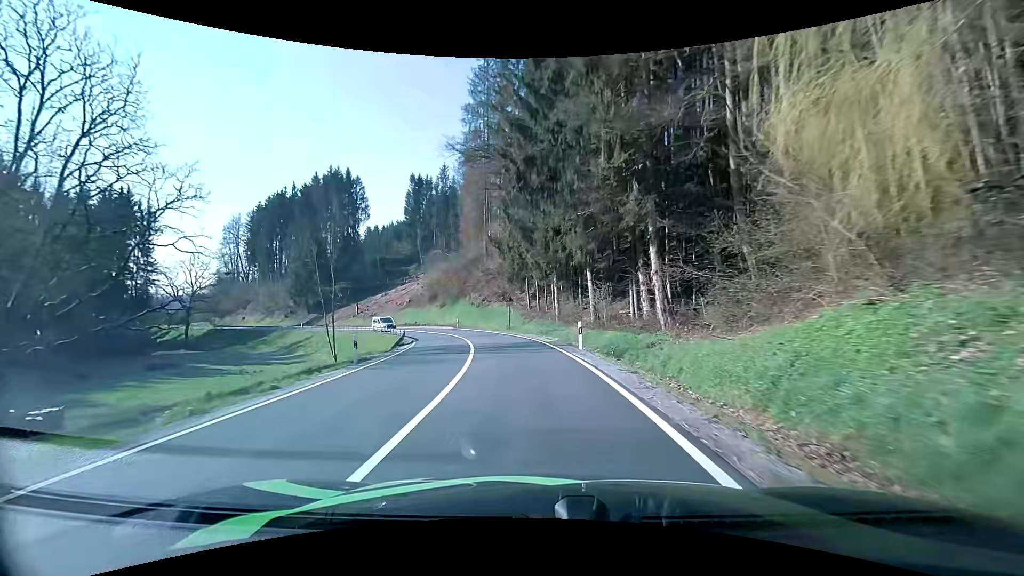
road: secondary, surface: asphalt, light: Day
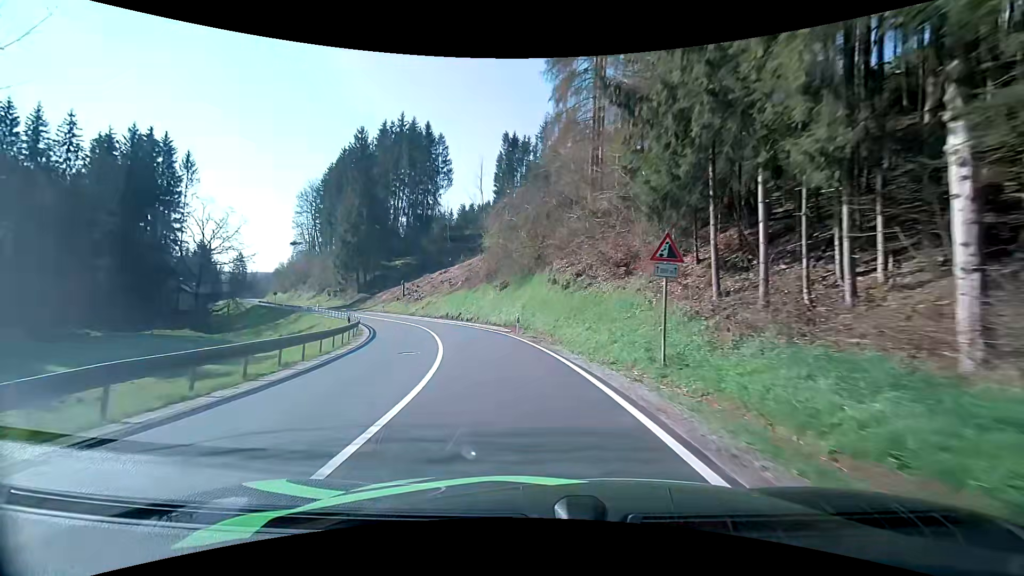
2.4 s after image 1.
(-2.3, +32.4) m; -11°
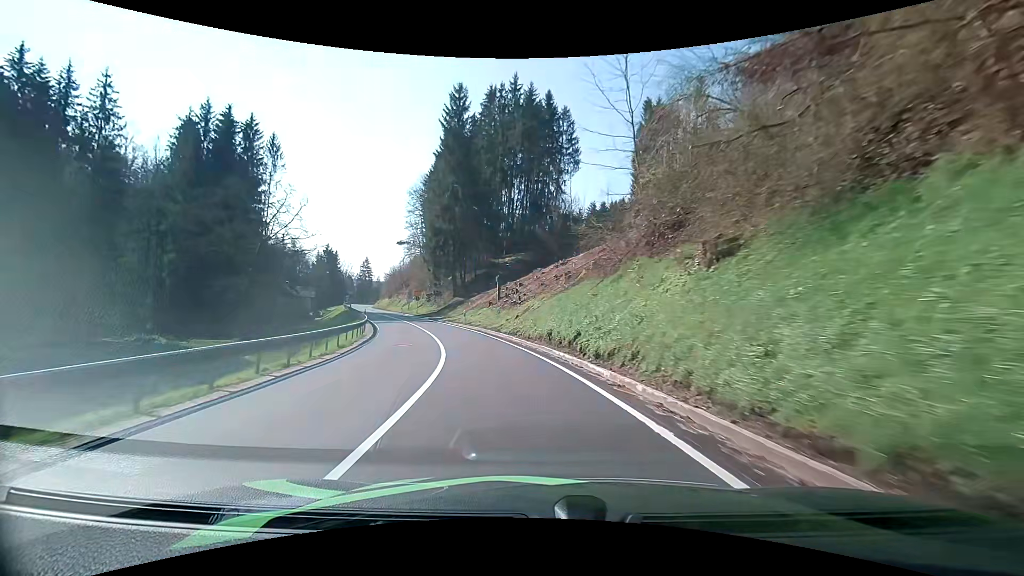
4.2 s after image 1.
(-3.1, +25.0) m; -15°
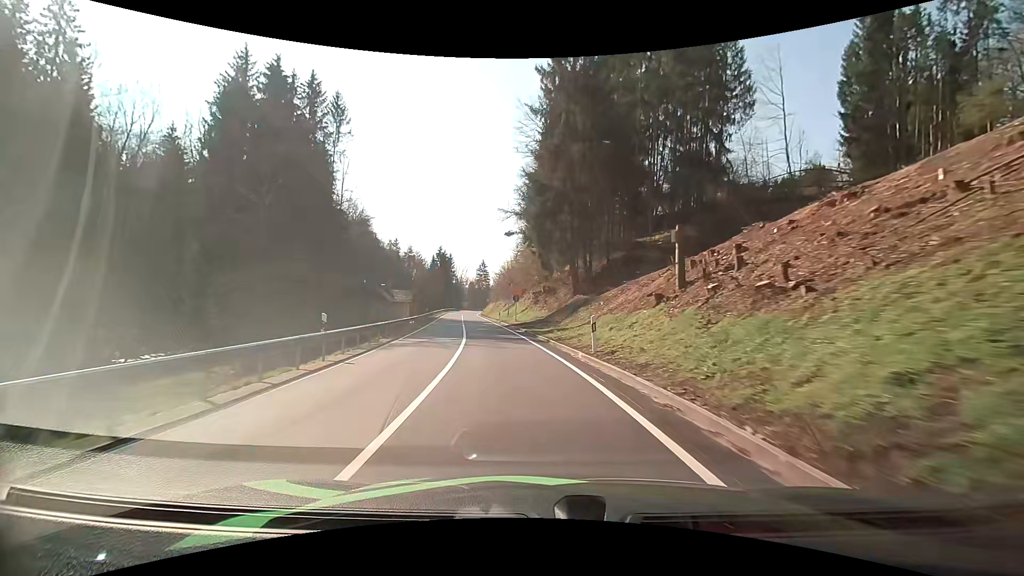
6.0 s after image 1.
(-3.6, +26.2) m; -14°
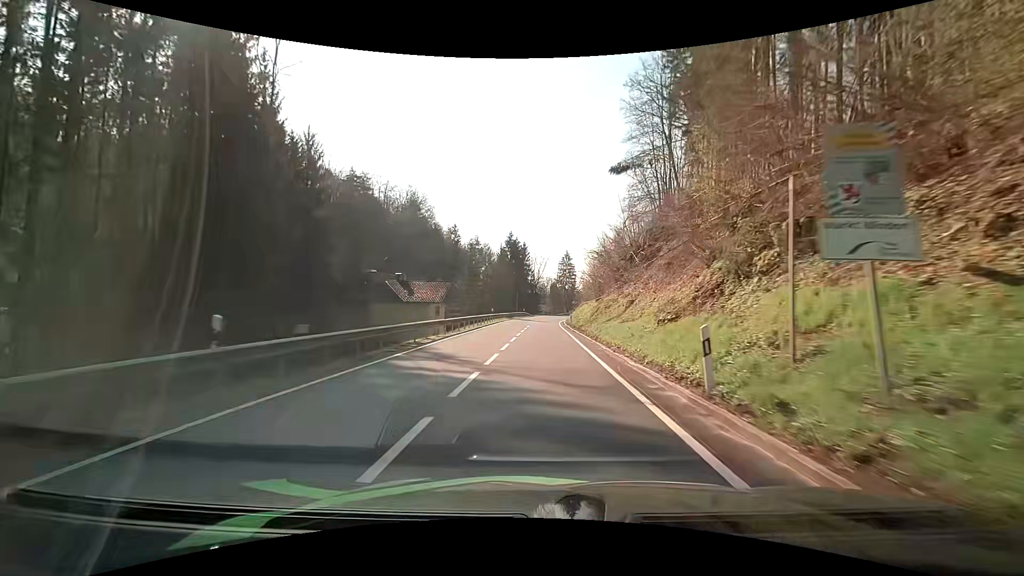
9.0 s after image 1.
(-5.9, +45.3) m; -10°
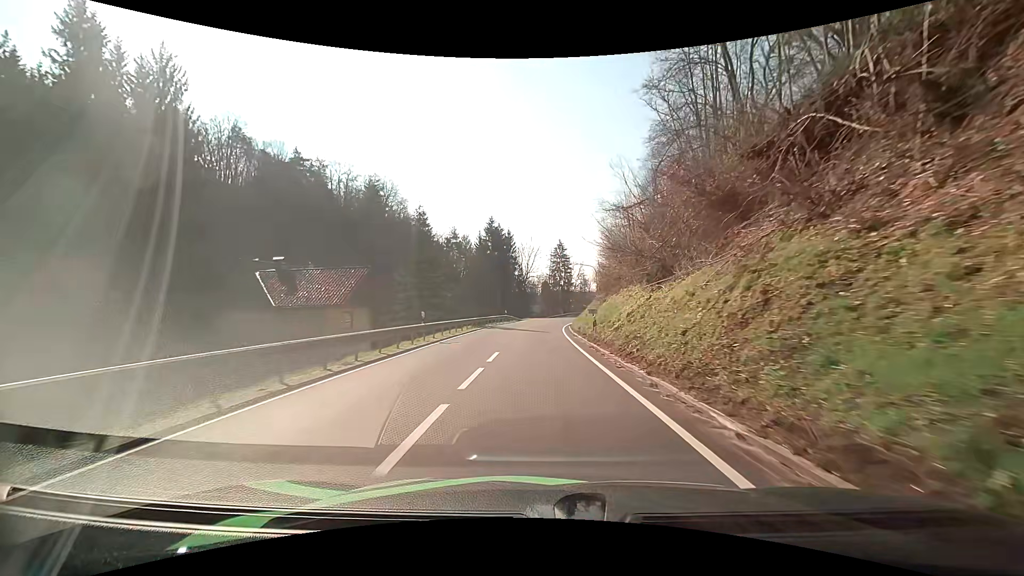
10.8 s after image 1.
(0.0, +26.1) m; +1°
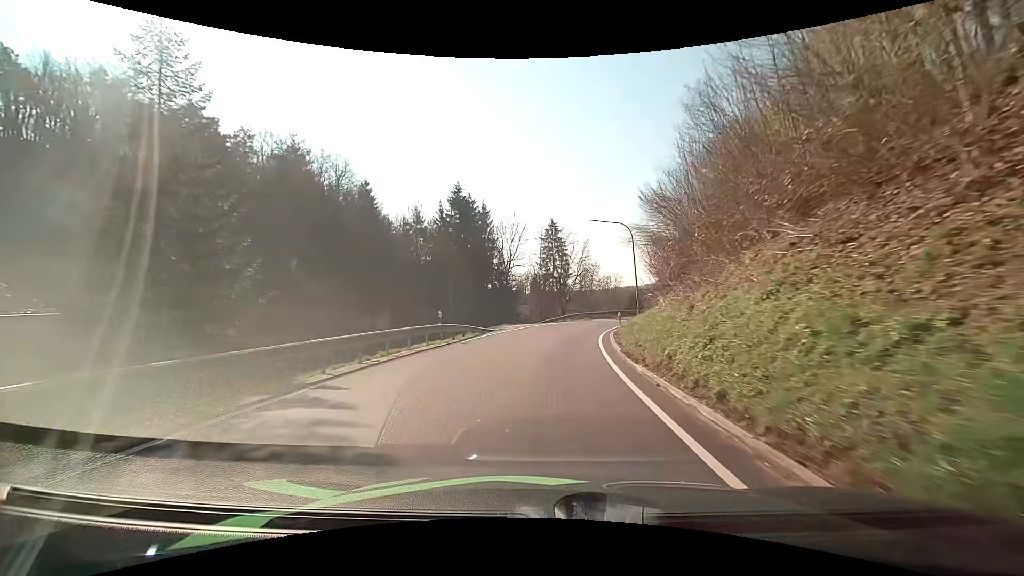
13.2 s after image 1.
(0.0, +32.5) m; +1°
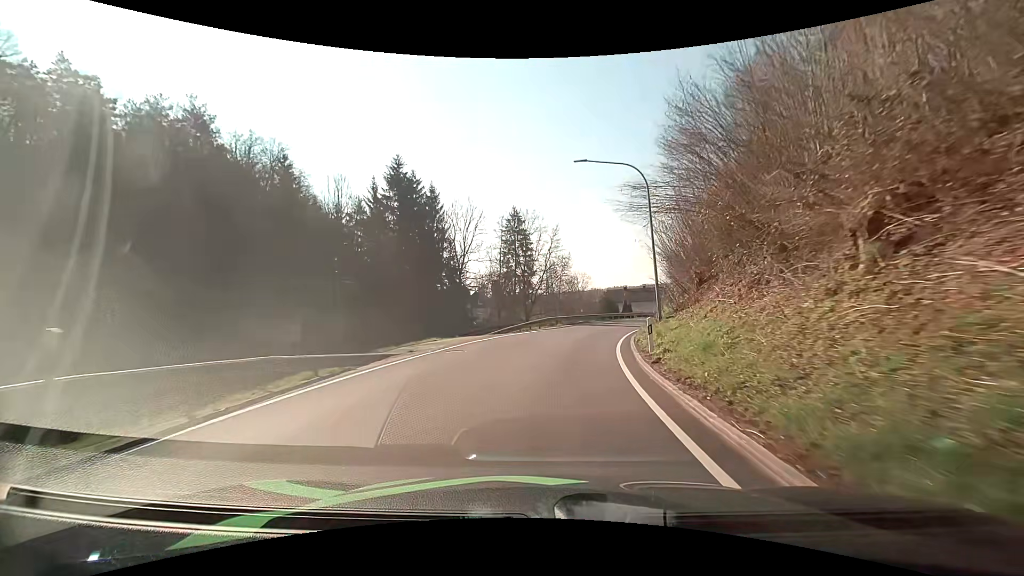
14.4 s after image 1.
(+0.4, +15.7) m; +3°
